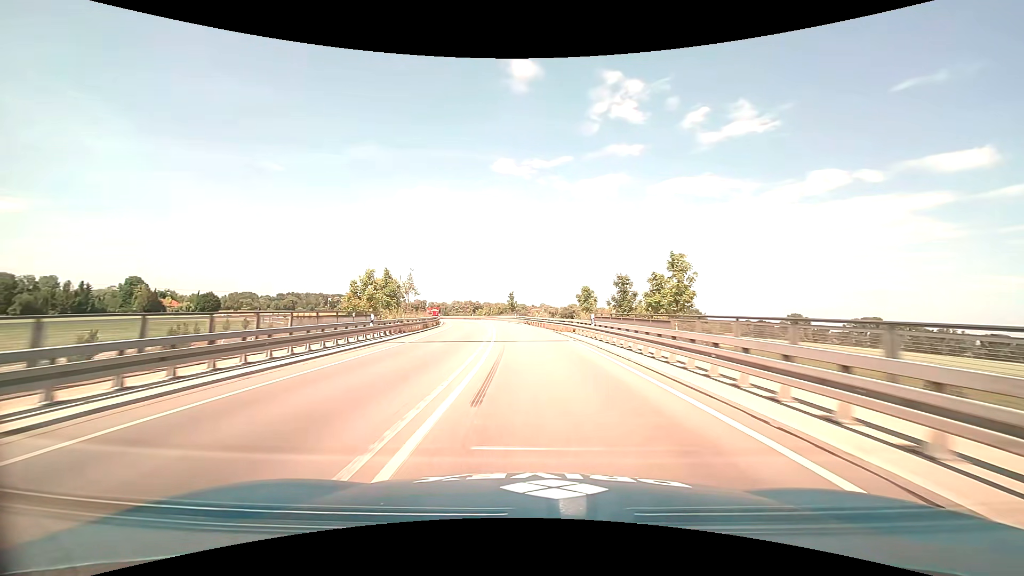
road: trunk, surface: asphalt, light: Day
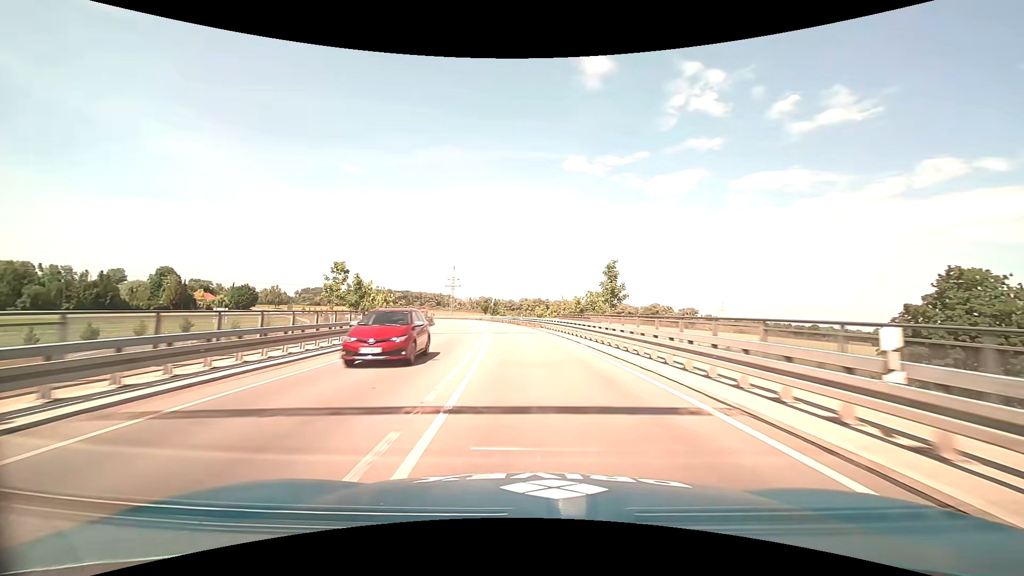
(-5.2, +63.9) m; -8°
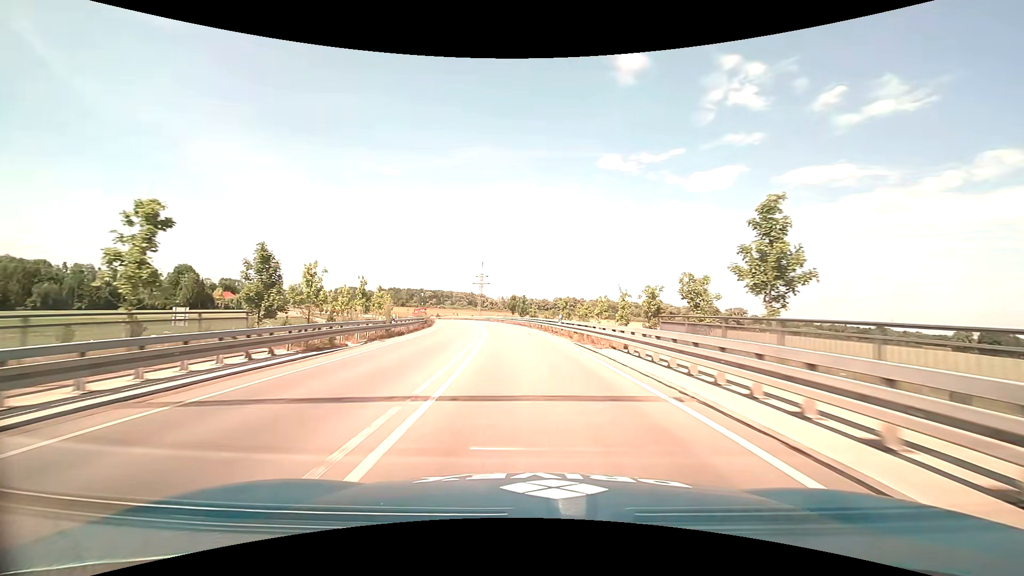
(-0.7, +24.9) m; -4°
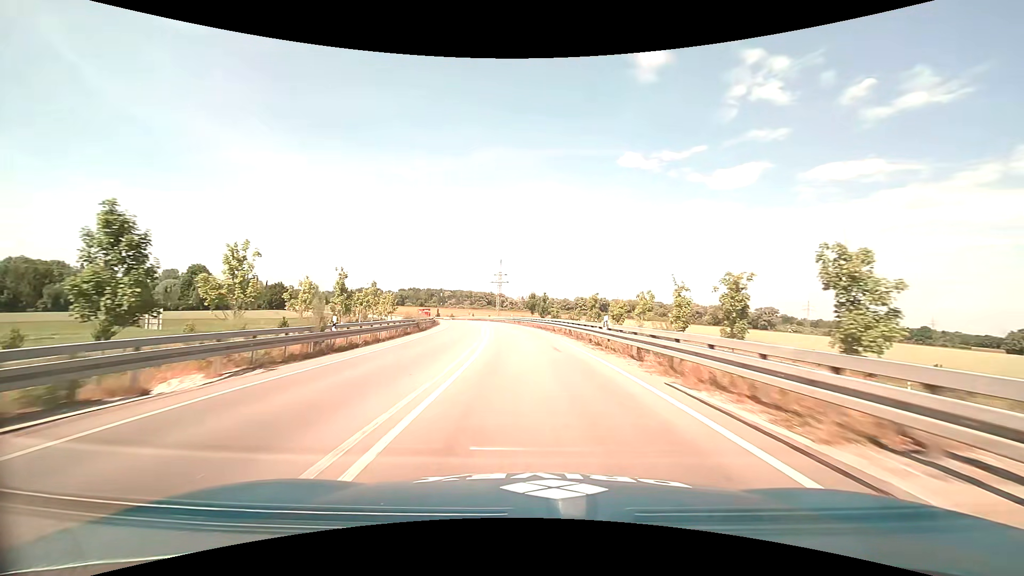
(-0.2, +12.4) m; -2°
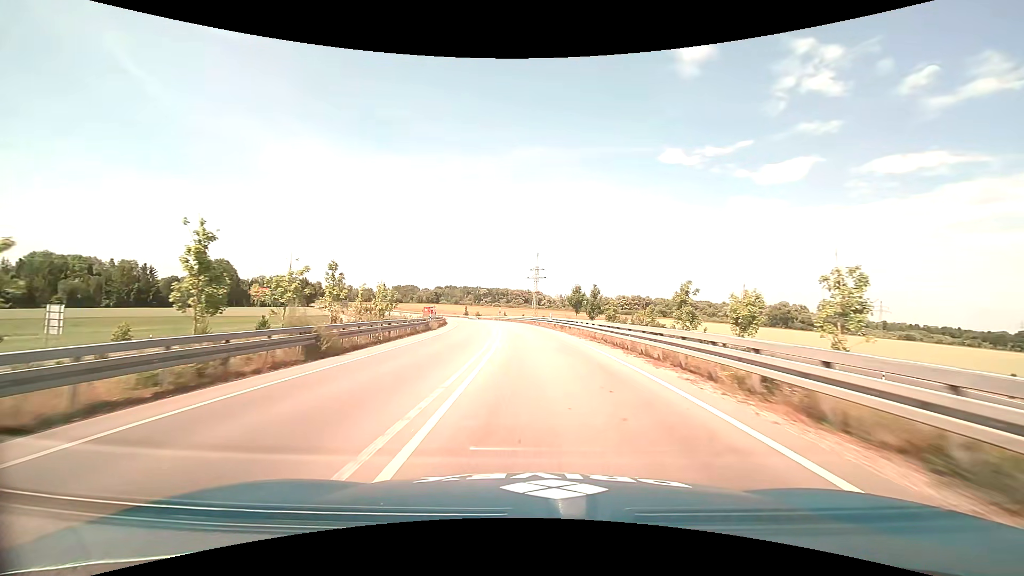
(-1.1, +24.7) m; -5°
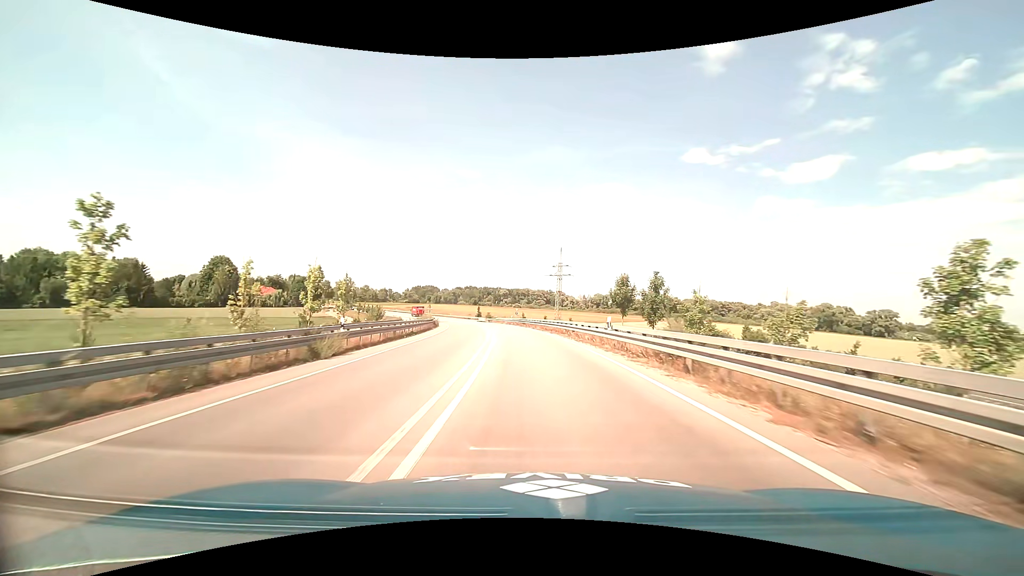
(-0.6, +24.8) m; -3°
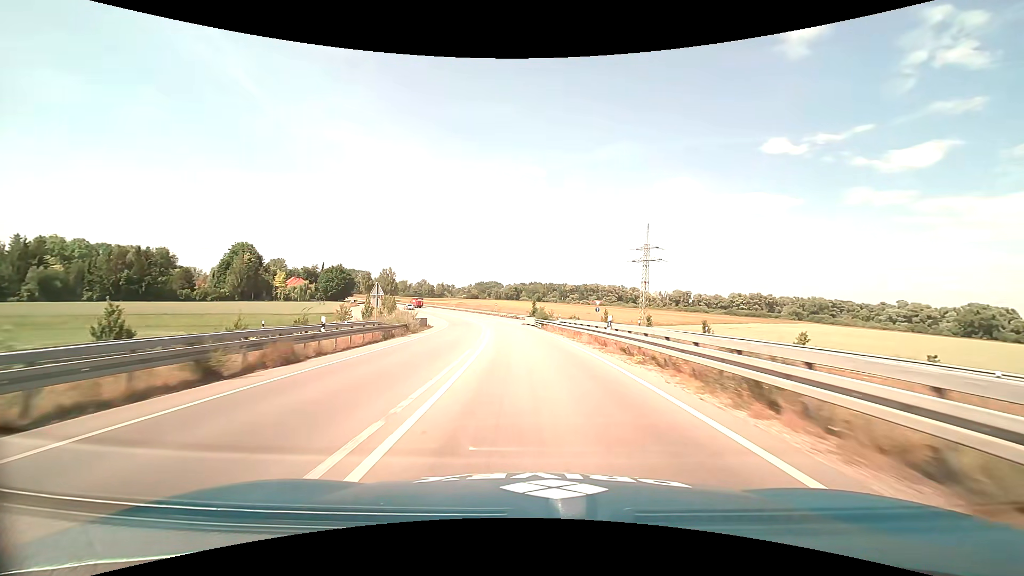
(-3.0, +51.1) m; -7°
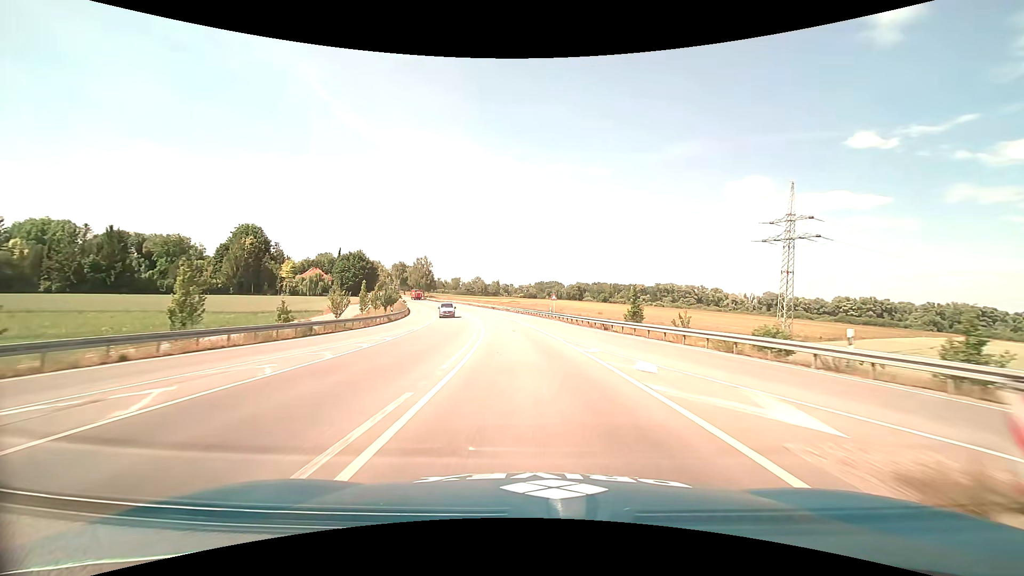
(-3.5, +52.8) m; -7°
(0, +10) (0, +20) (-1, +30) (-2, +40) (-3, +50) (-5, +60) (-6, +70) (-8, +79) (-10, +89) (-13, +99) m
